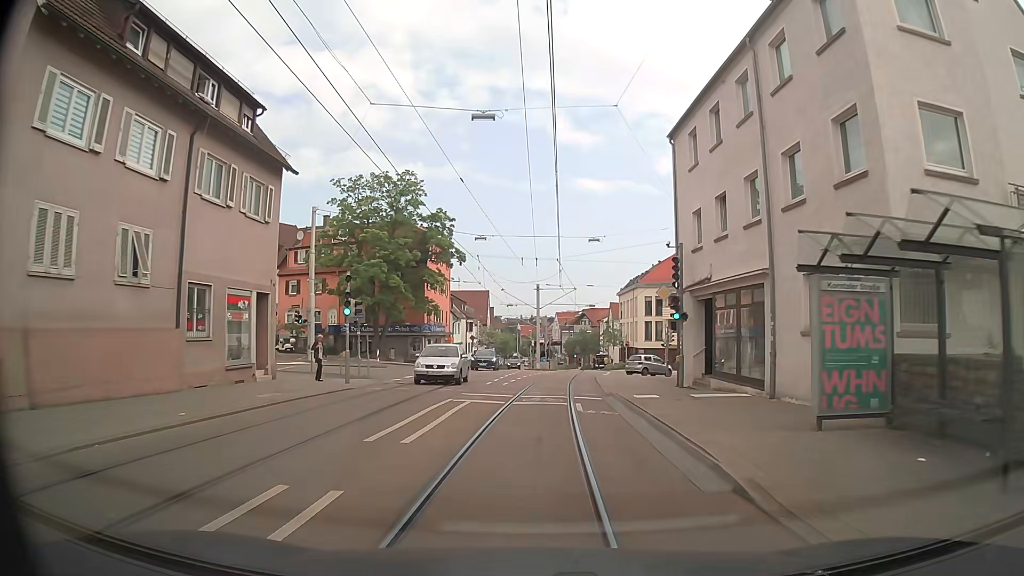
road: tertiary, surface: asphalt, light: Day
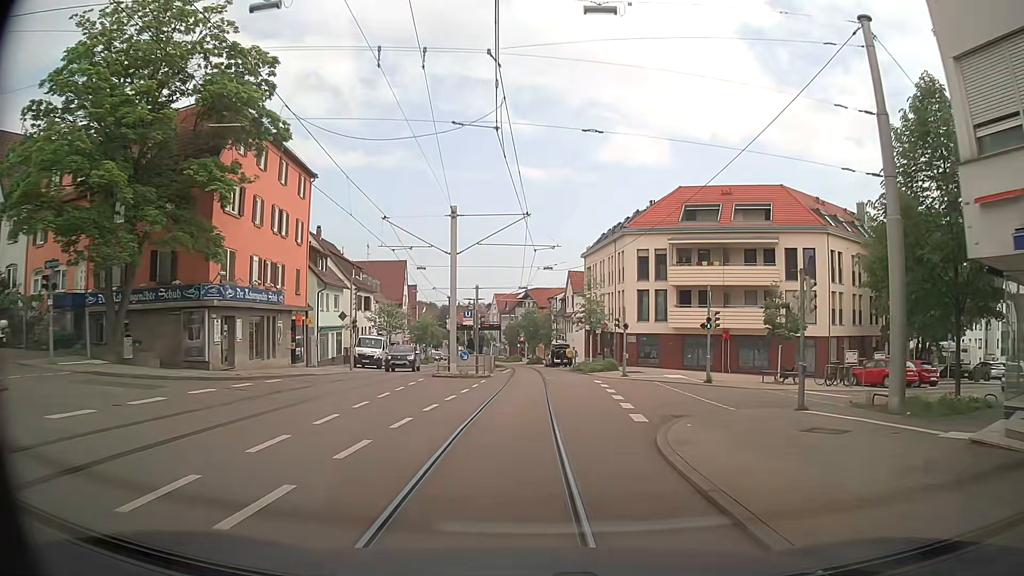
(+0.7, +29.9) m; +4°
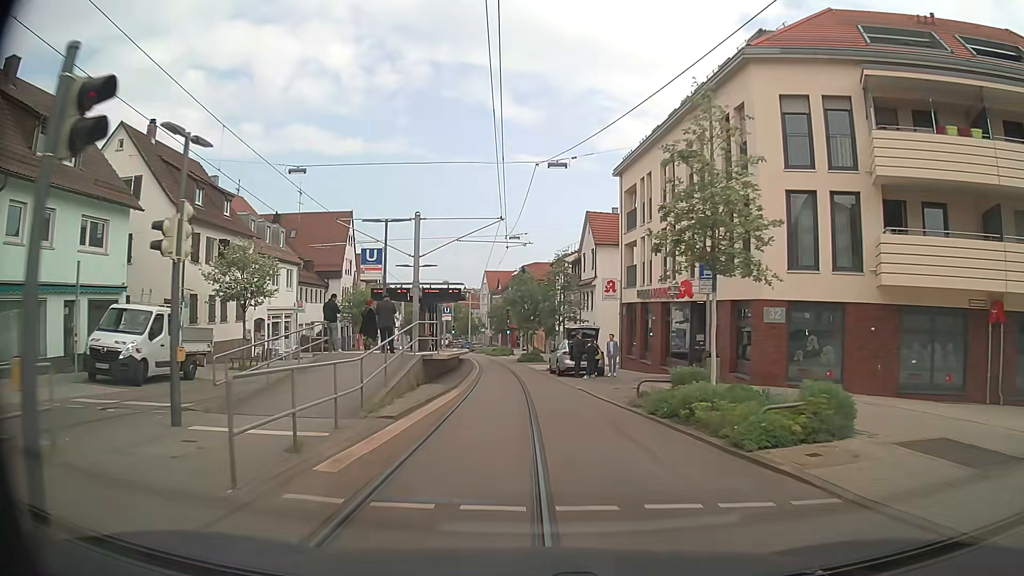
(+0.7, +29.0) m; +1°
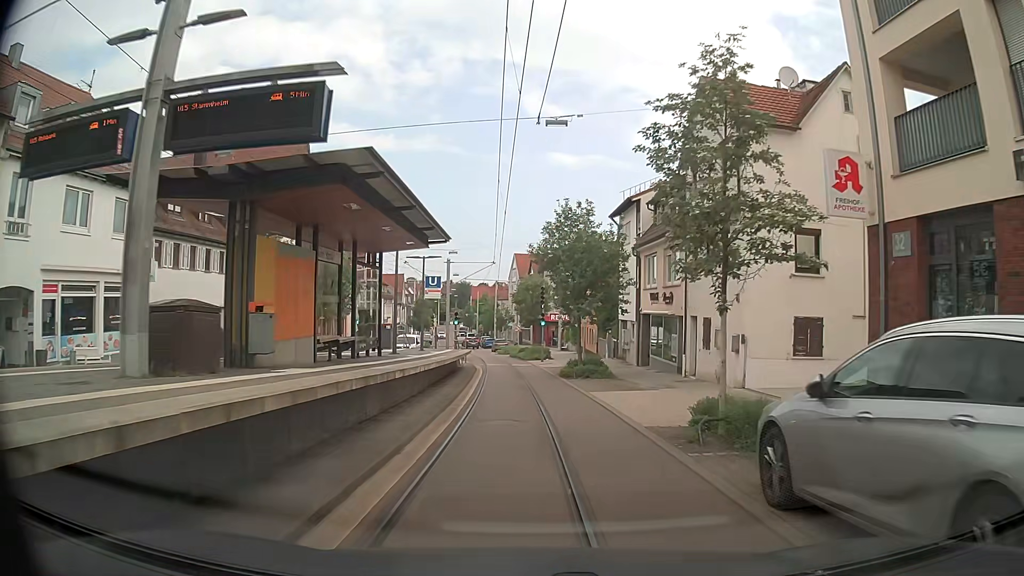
(-0.8, +24.3) m; -3°
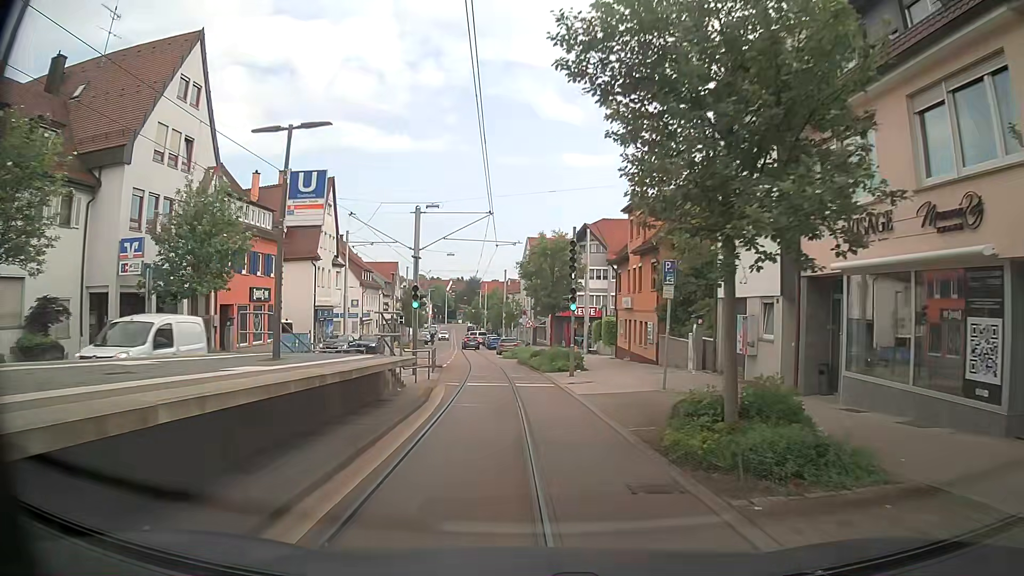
(-0.3, +19.2) m; -1°
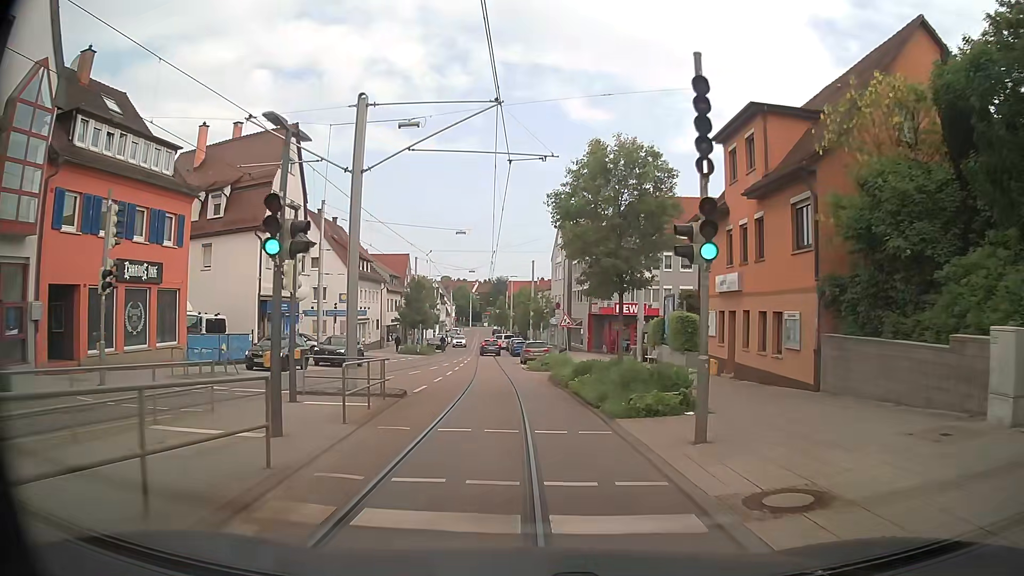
(-0.5, +15.2) m; -3°
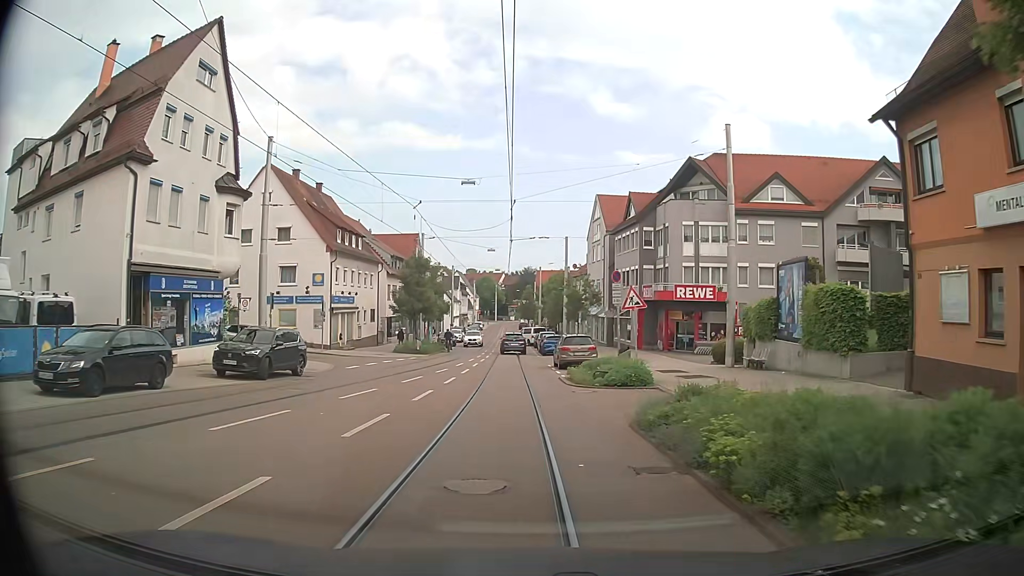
(-0.5, +14.6) m; -3°
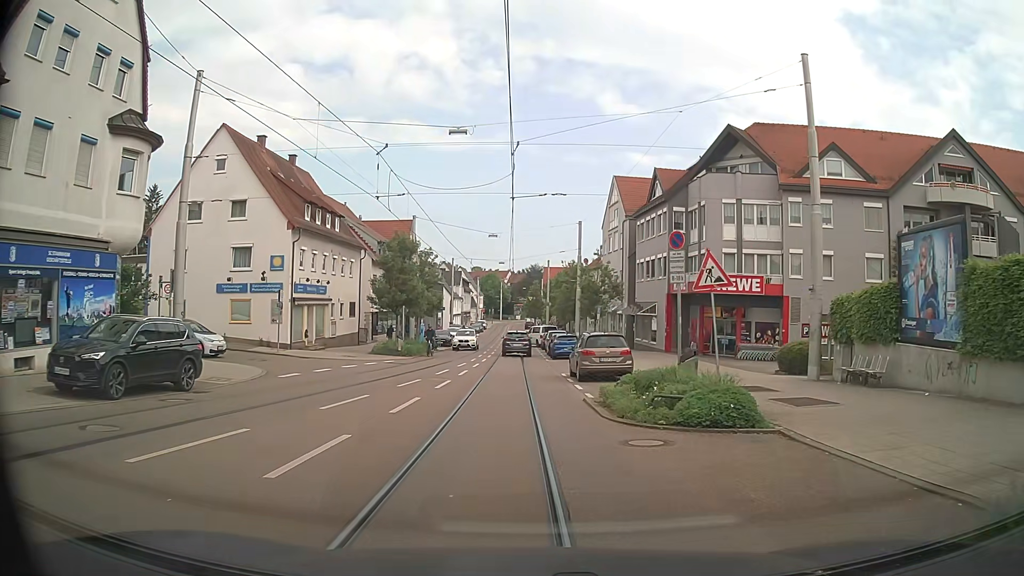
(0.0, +8.7) m; -1°
(0, +10) (0, +20) (-1, +30) (-1, +40) (-1, +50) (-1, +60) (-1, +70) (-1, +80) (-2, +90) (-2, +100) m
